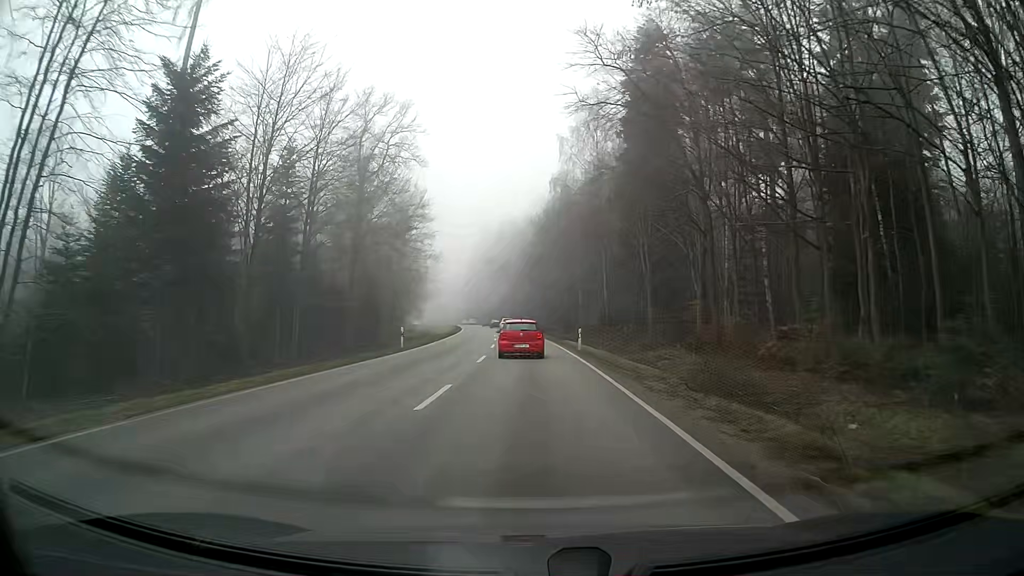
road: secondary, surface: asphalt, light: Day
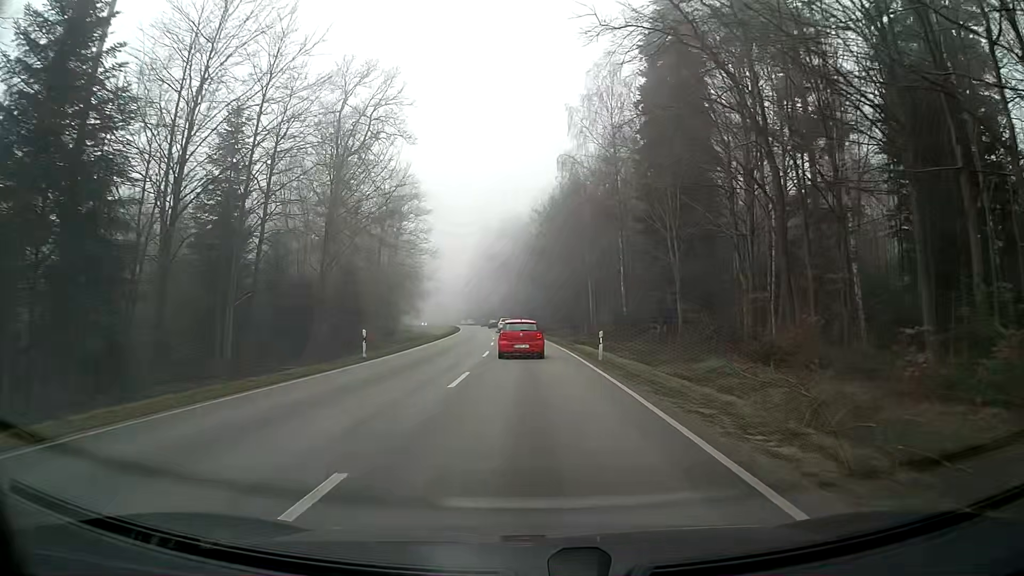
(0.0, +8.3) m; 0°
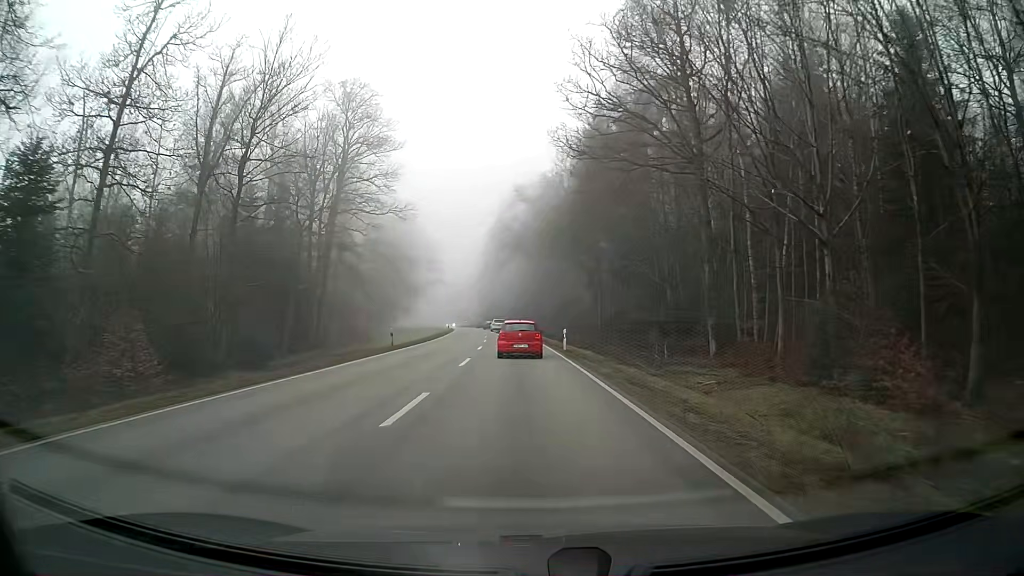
(-1.0, +41.4) m; -3°
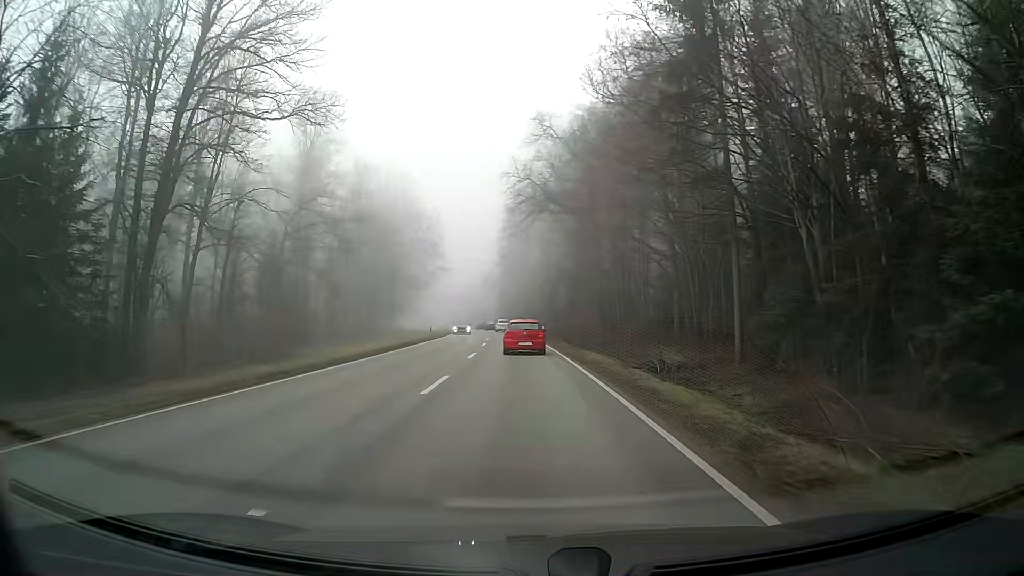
(-0.6, +32.1) m; -2°
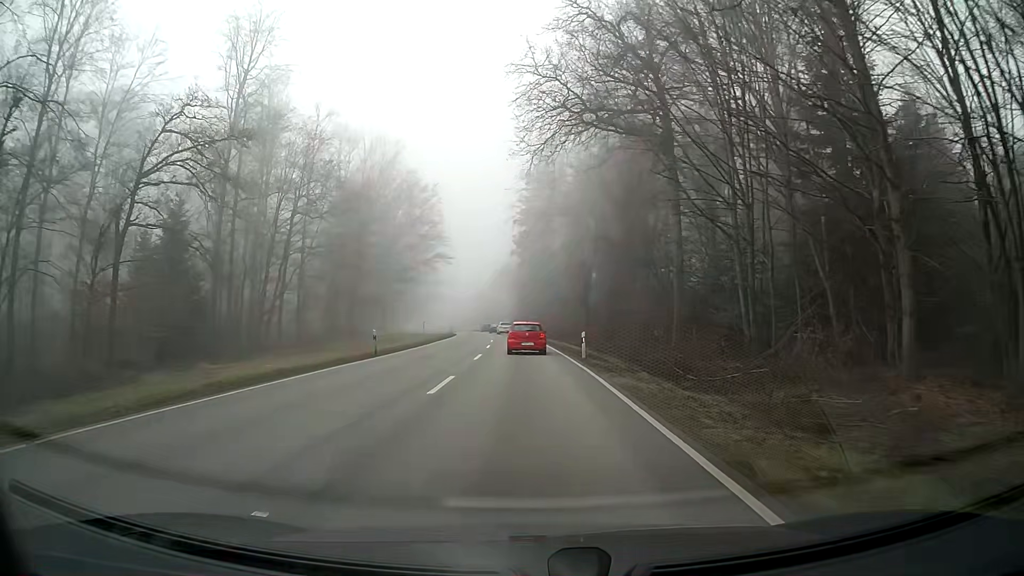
(-0.3, +24.2) m; -2°
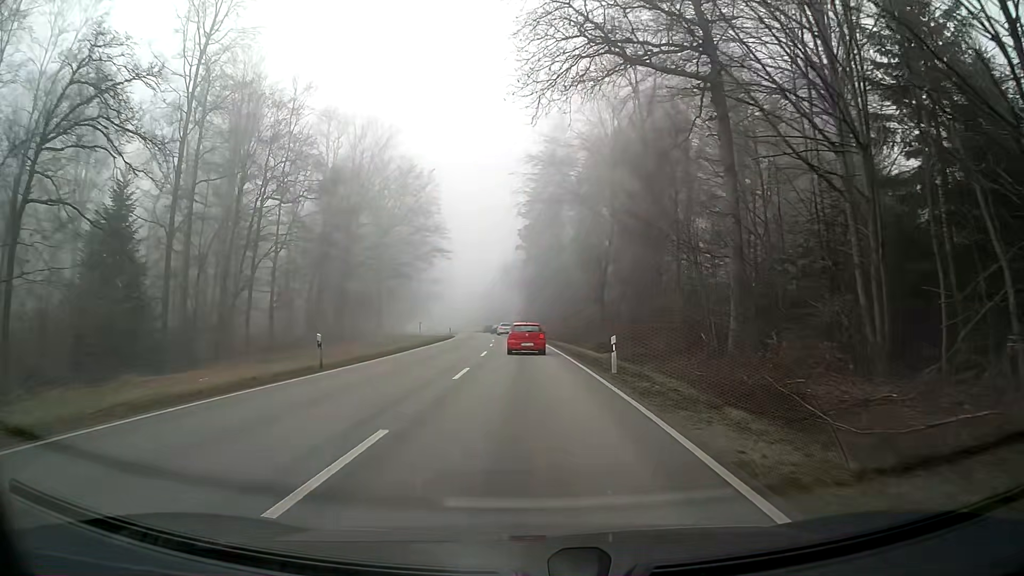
(-0.1, +8.3) m; -1°
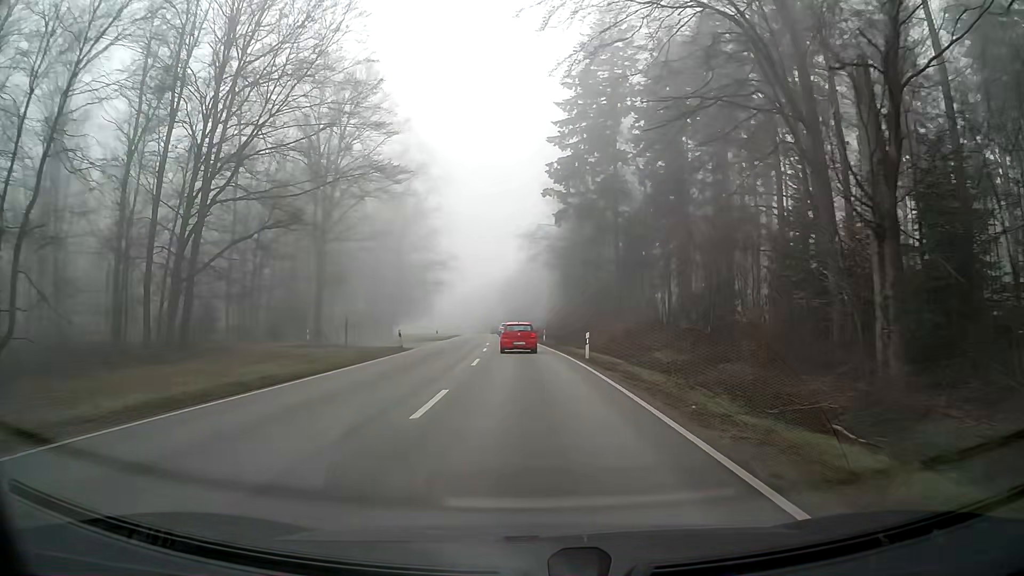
(-0.9, +43.1) m; -2°
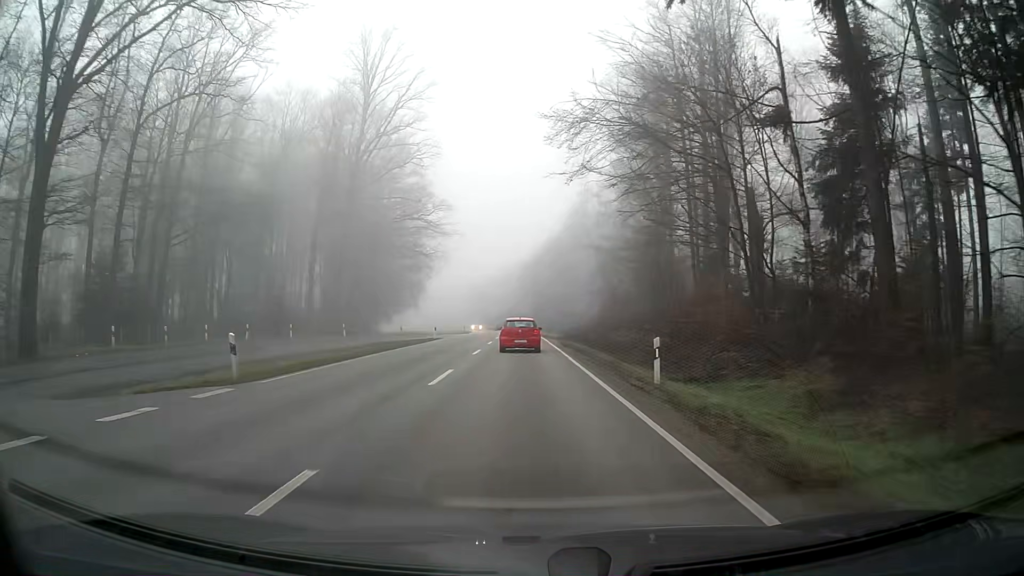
(-1.1, +43.6) m; -2°
